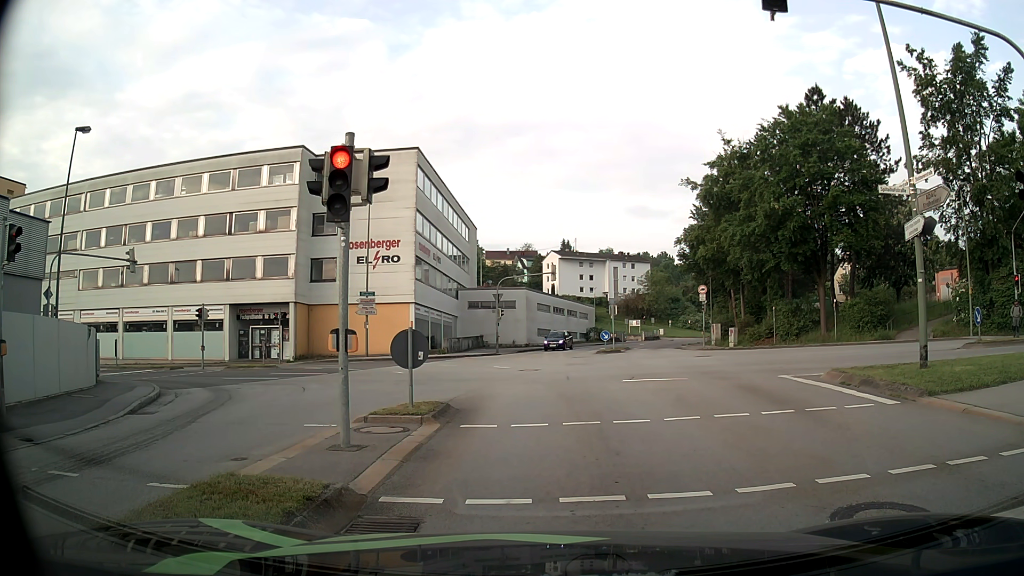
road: tertiary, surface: asphalt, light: Day
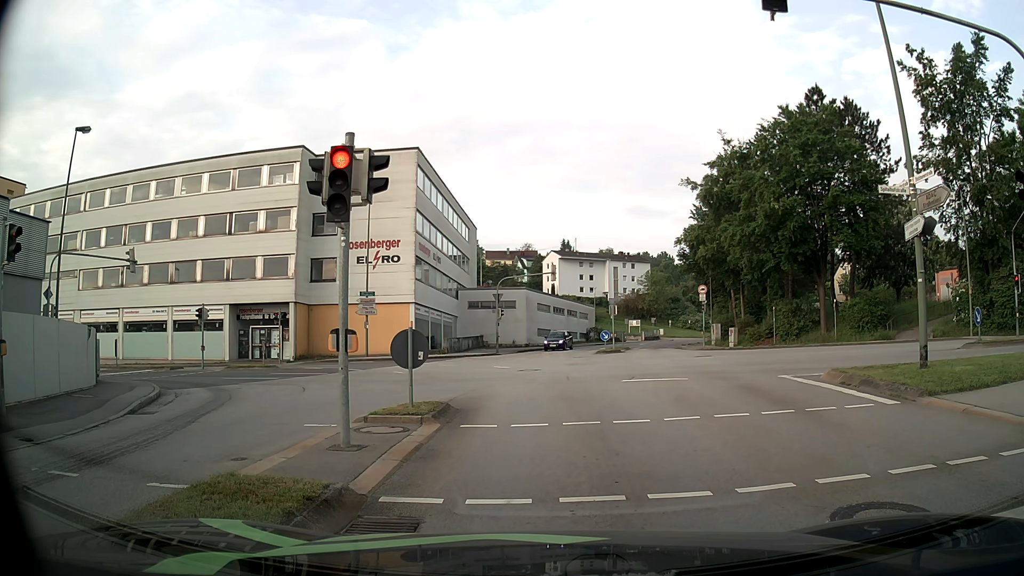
(0.0, 0.0) m; 0°
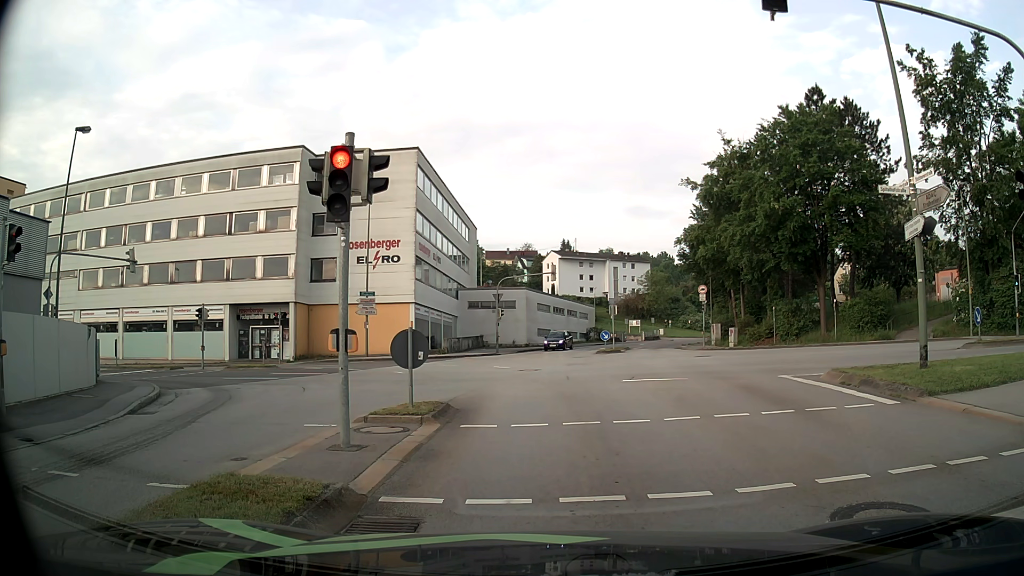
(0.0, 0.0) m; 0°
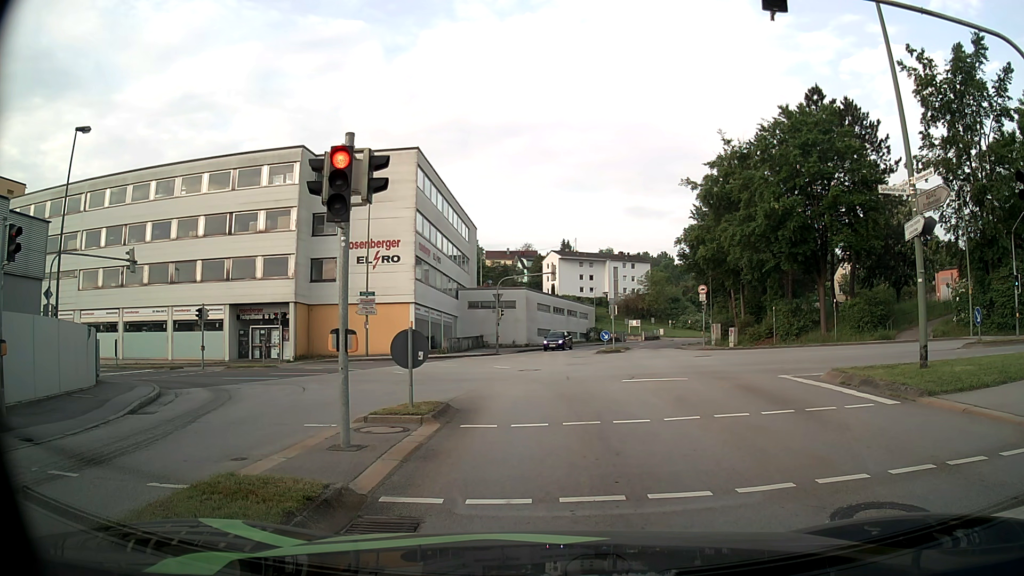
(0.0, 0.0) m; 0°
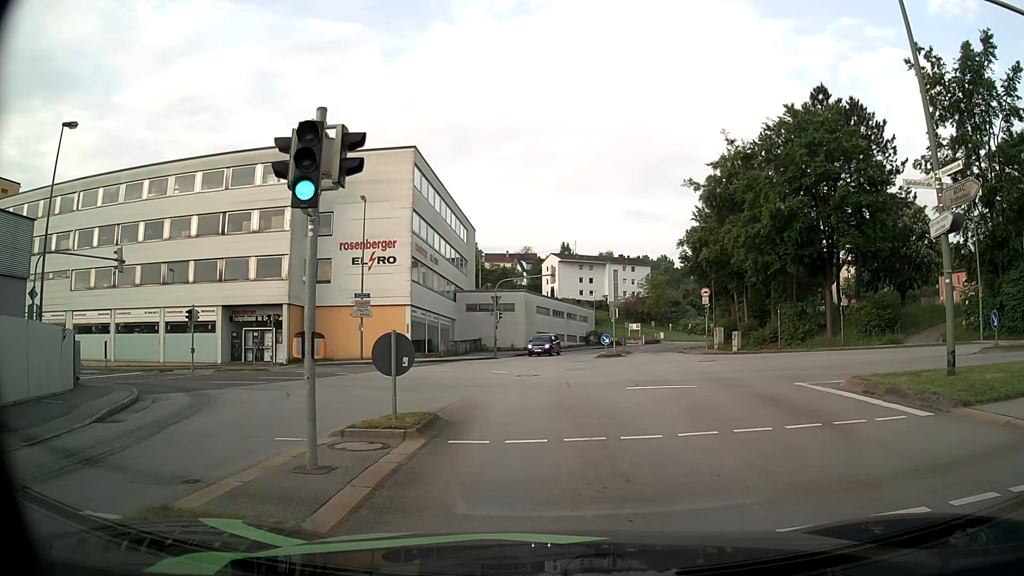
(0.0, +1.2) m; +1°
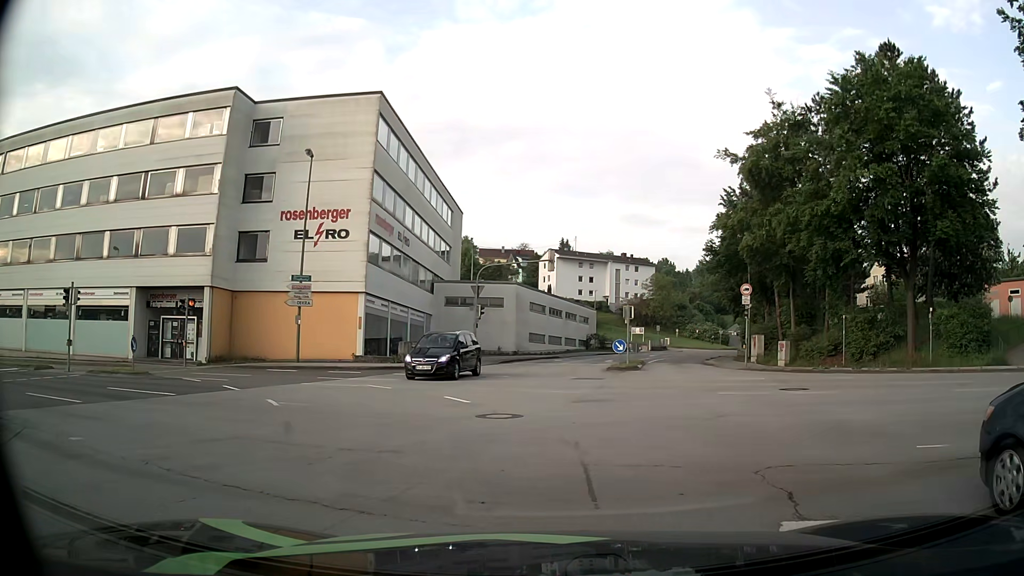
(-0.1, +10.7) m; 0°
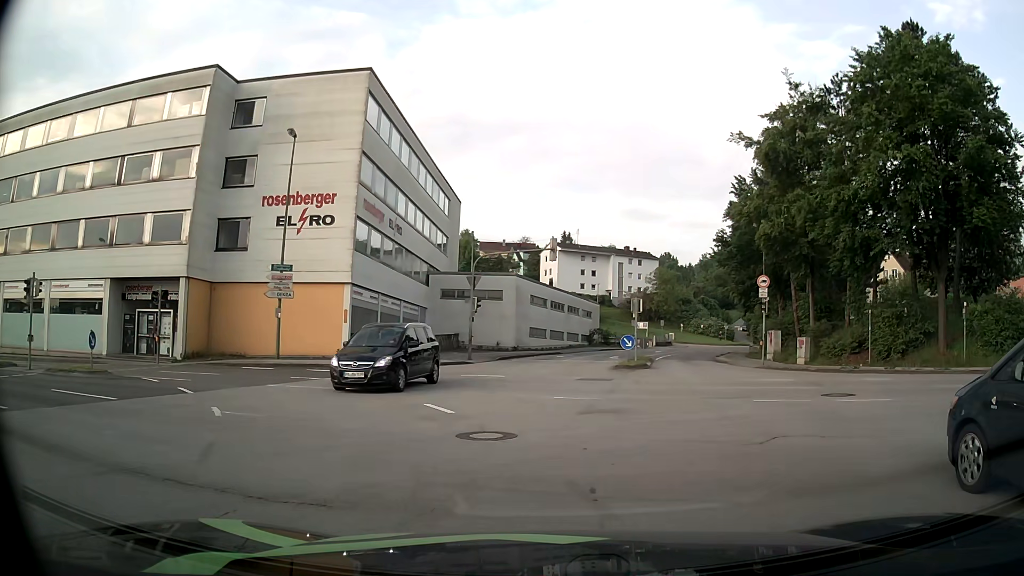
(0.0, +2.6) m; 0°
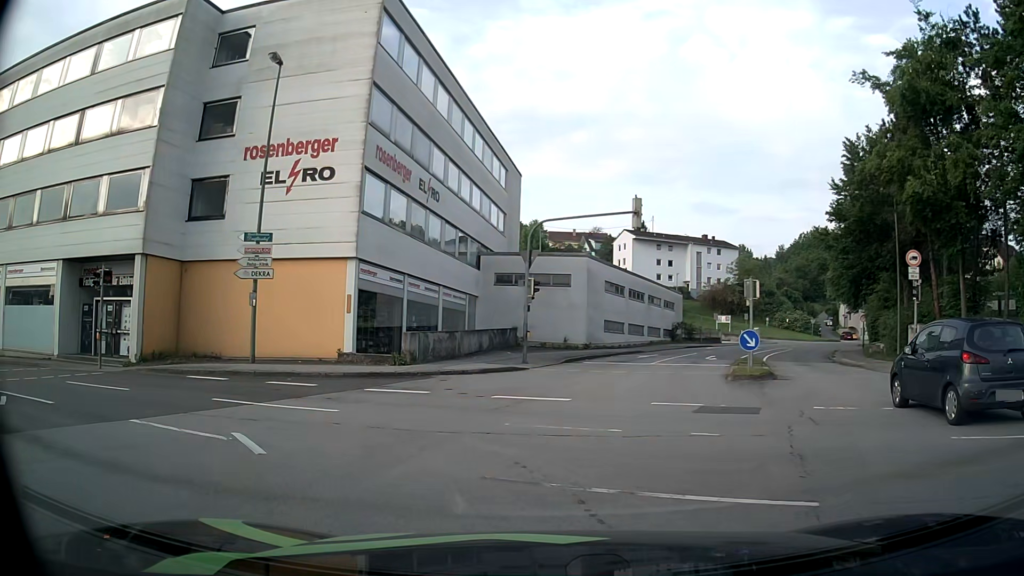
(-0.1, +8.9) m; -4°
(-3, +10) (-10, +16) (-20, +18) (-30, +19) (-40, +20) (-50, +21) (-60, +22) (-70, +23) (-79, +27) (-87, +33) m
